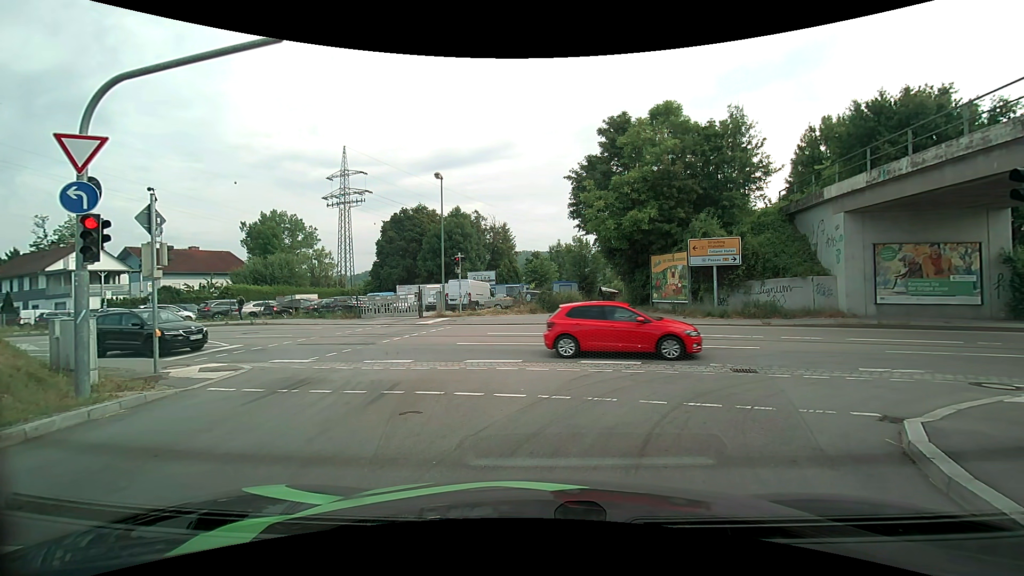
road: primary_link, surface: asphalt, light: Day
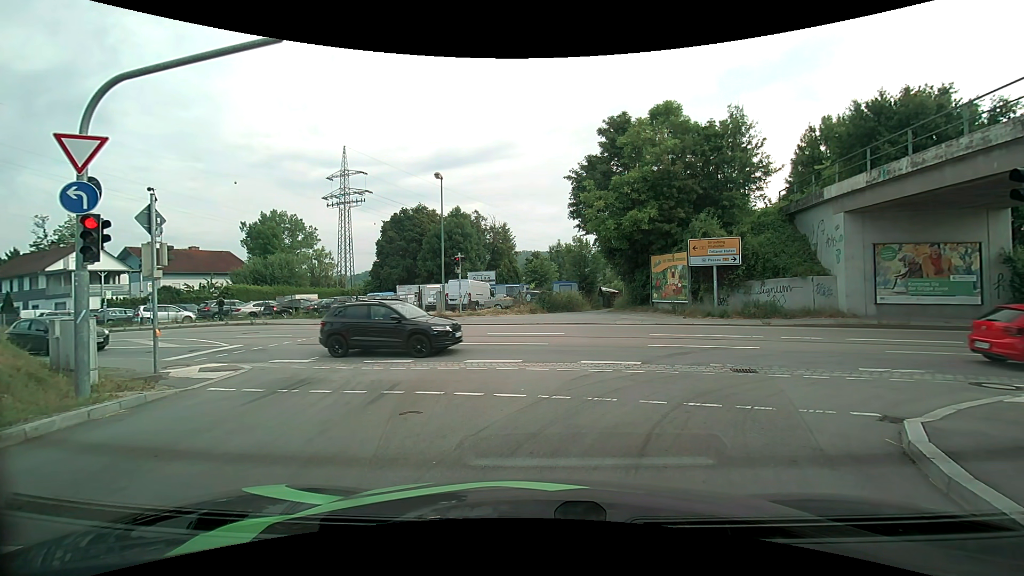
(0.0, 0.0) m; 0°
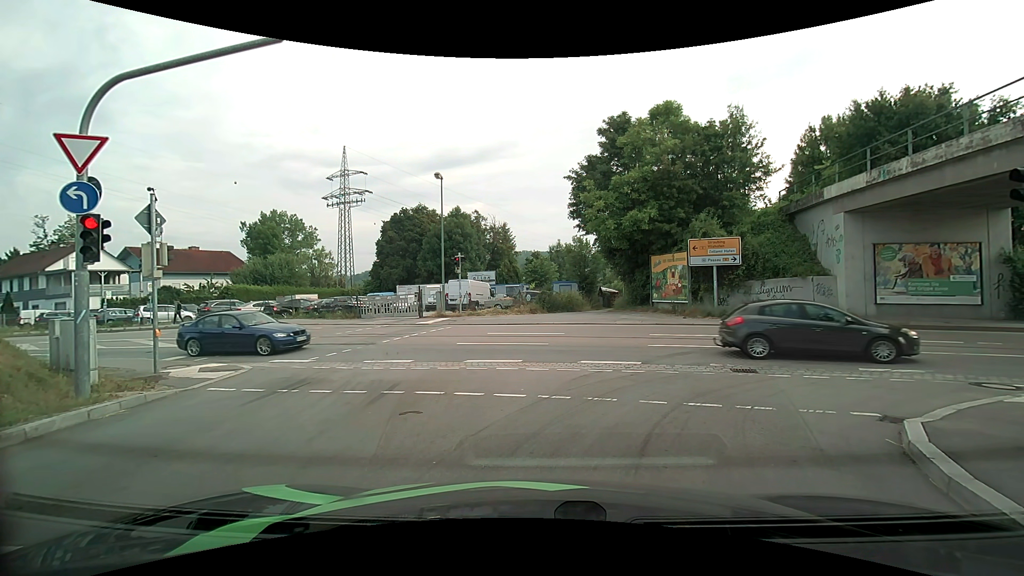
(0.0, 0.0) m; 0°
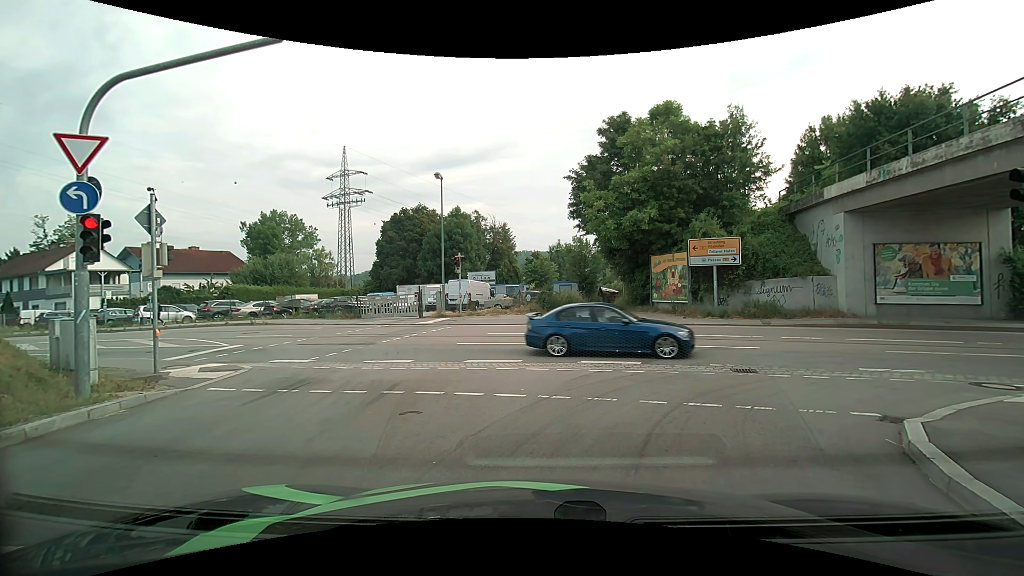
(0.0, 0.0) m; 0°
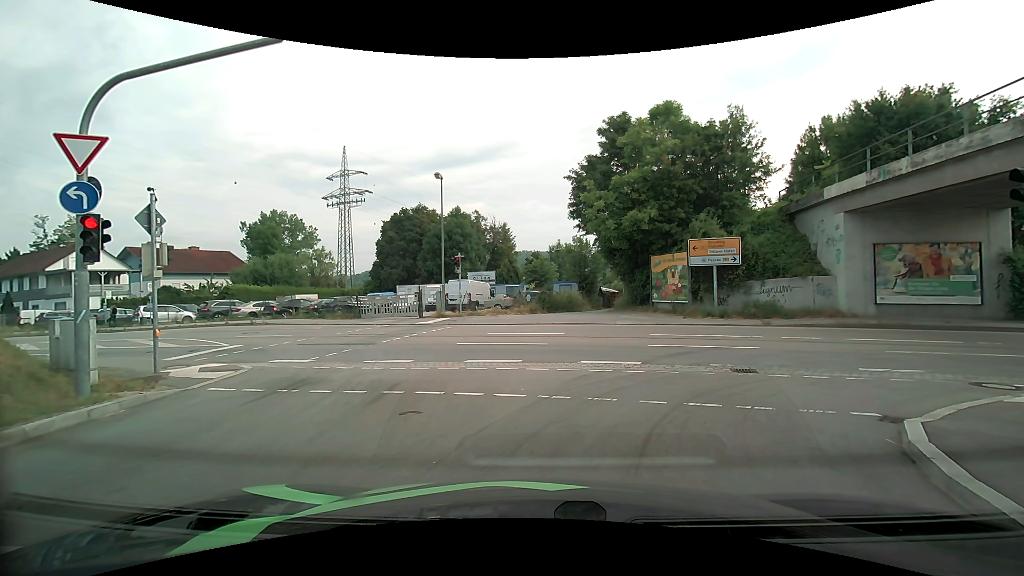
(0.0, 0.0) m; 0°
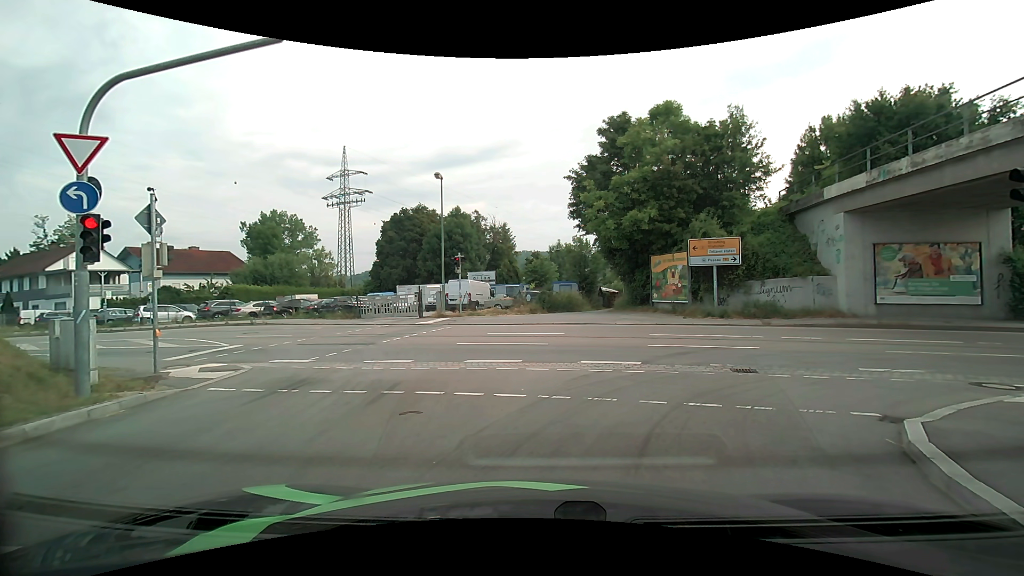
(0.0, 0.0) m; 0°
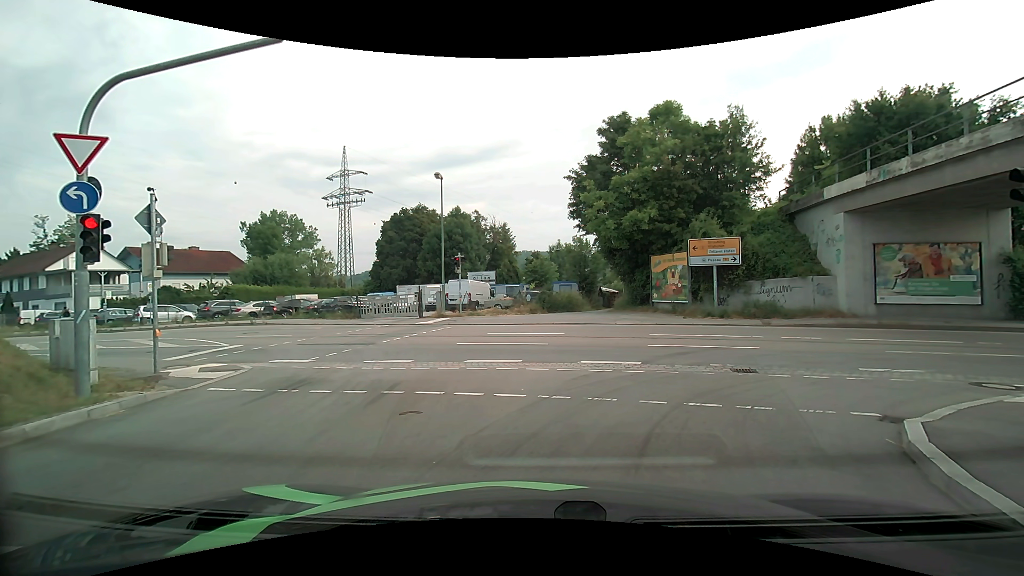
(0.0, 0.0) m; 0°
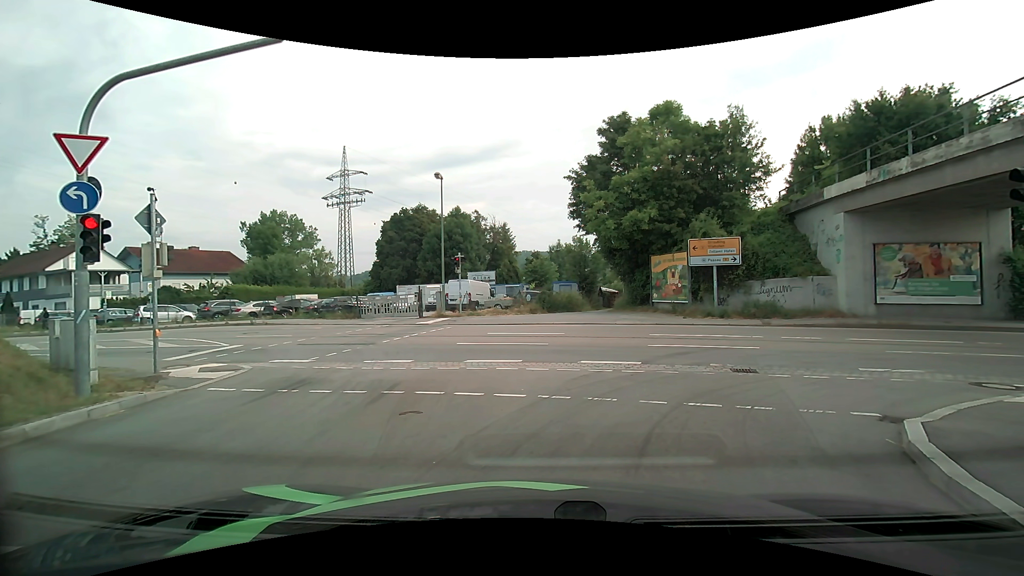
(0.0, 0.0) m; 0°
